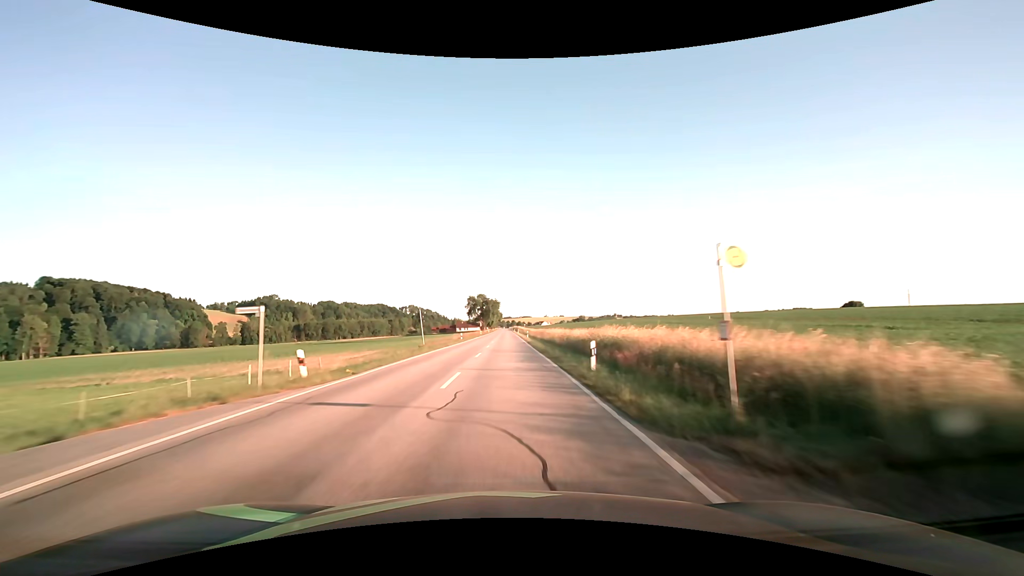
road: secondary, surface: asphalt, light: Day
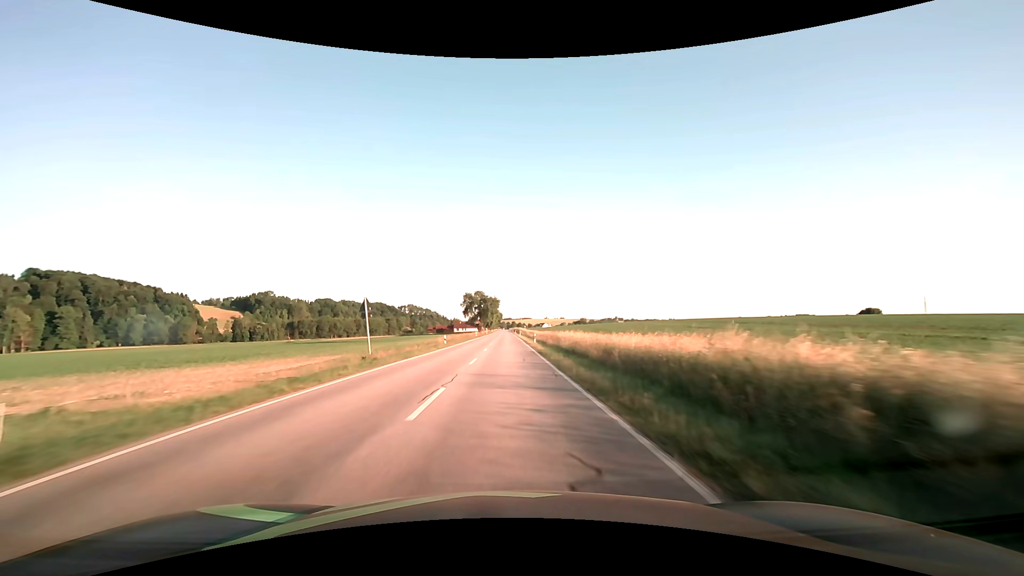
(0.0, +15.8) m; 0°
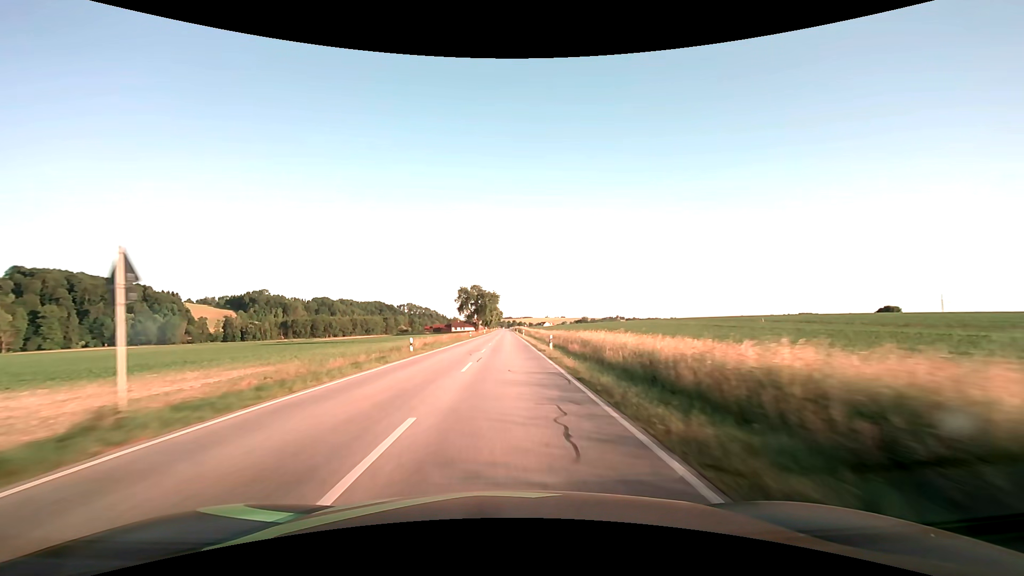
(0.0, +15.8) m; 0°
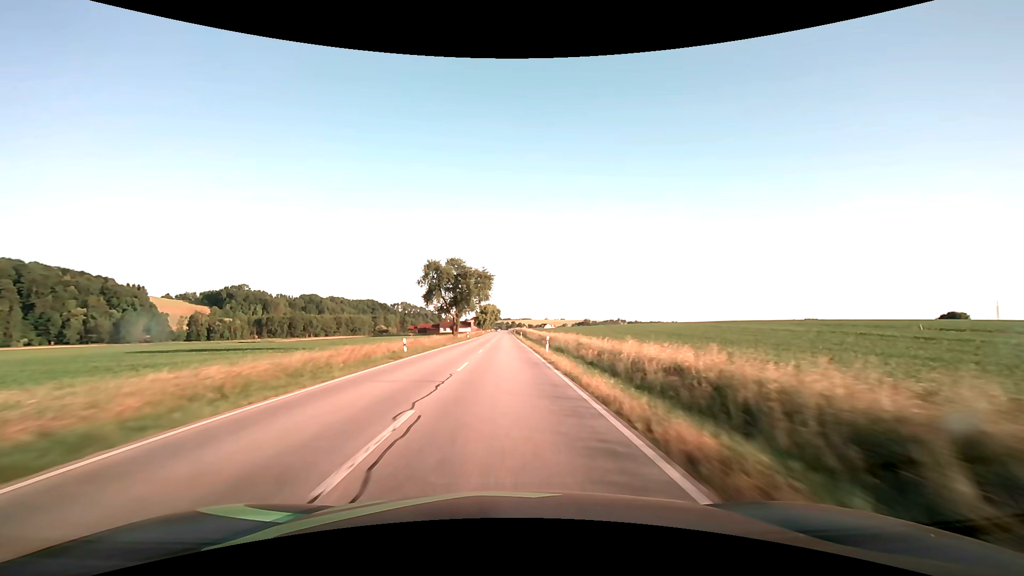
(+0.1, +47.3) m; 0°
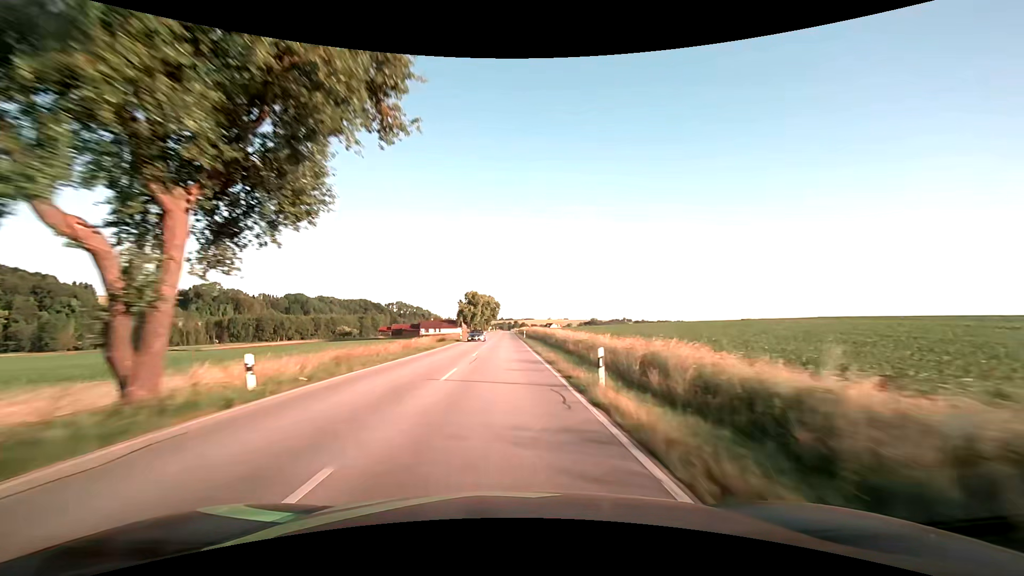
(+0.1, +63.2) m; 0°
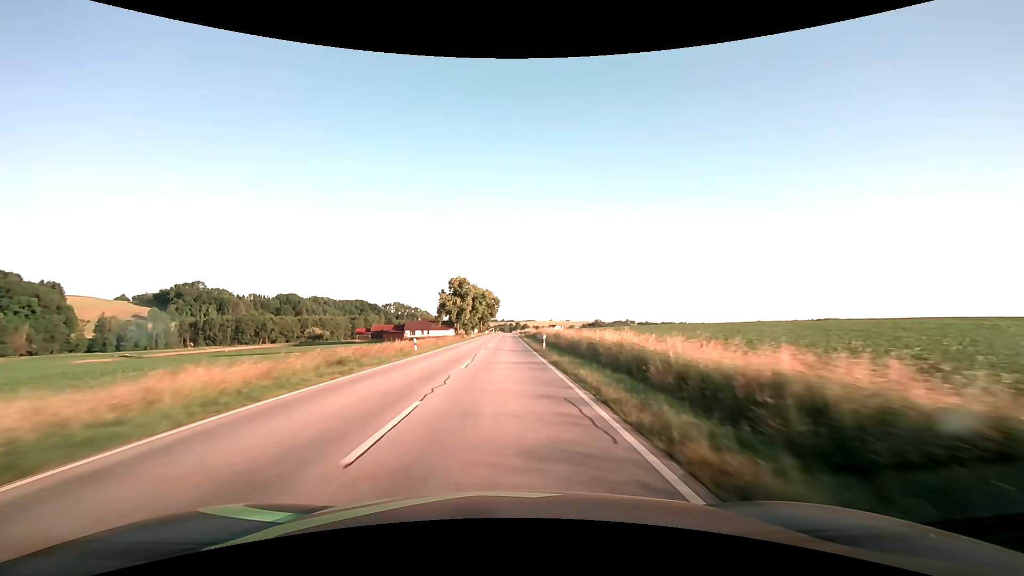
(0.0, +31.6) m; 0°
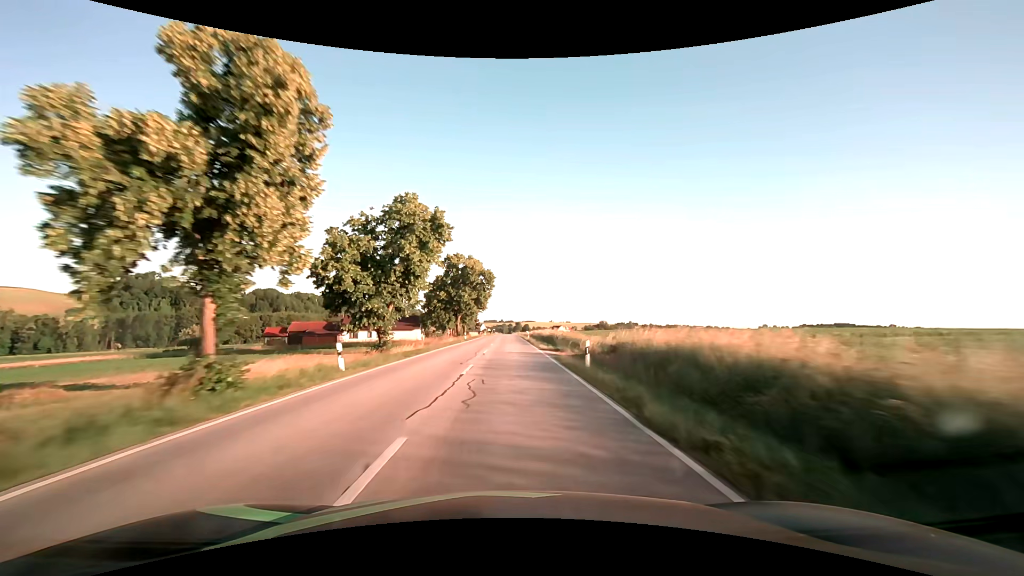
(-0.1, +63.1) m; 0°
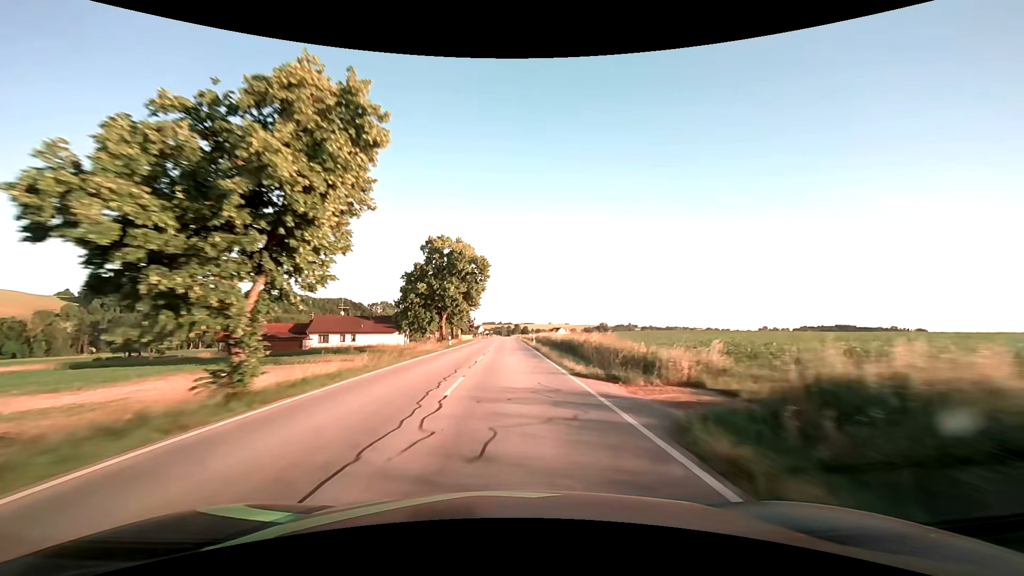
(0.0, +15.8) m; 0°
(0, +10) (0, +20) (0, +30) (0, +40) (0, +50) (0, +60) (0, +70) (0, +80) (0, +90) (0, +100) m
